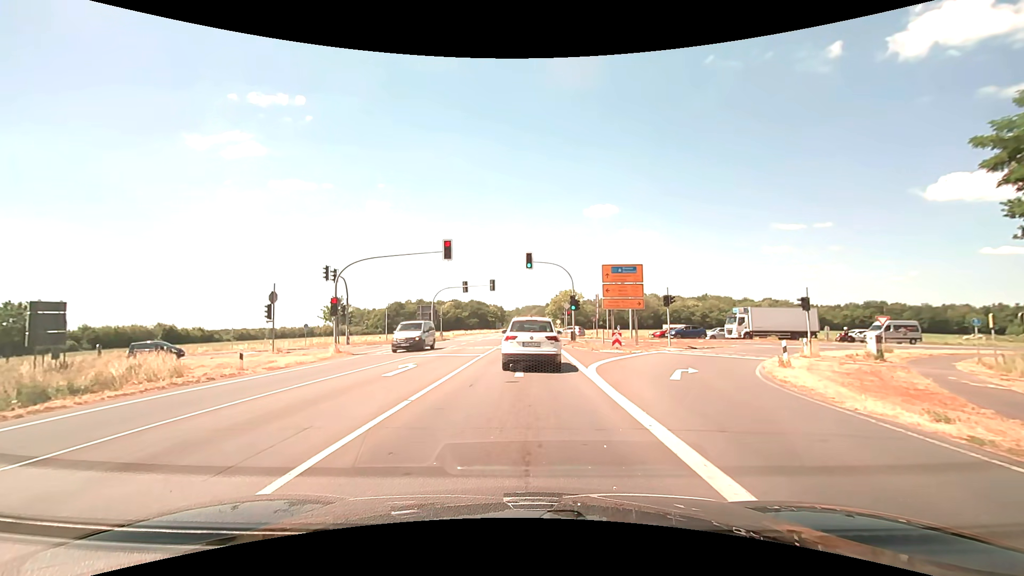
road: primary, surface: asphalt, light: Day
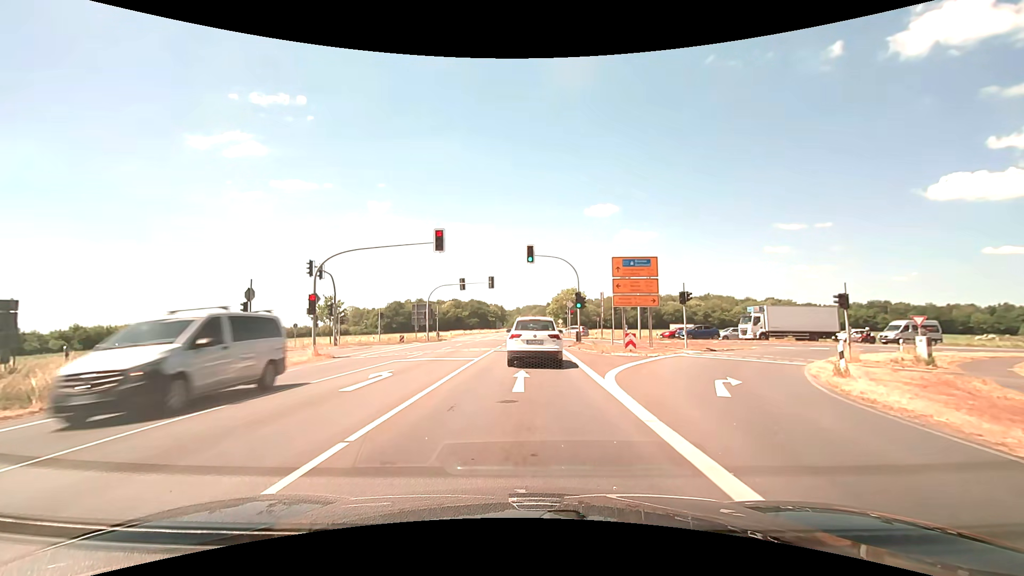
(0.0, +3.4) m; 0°
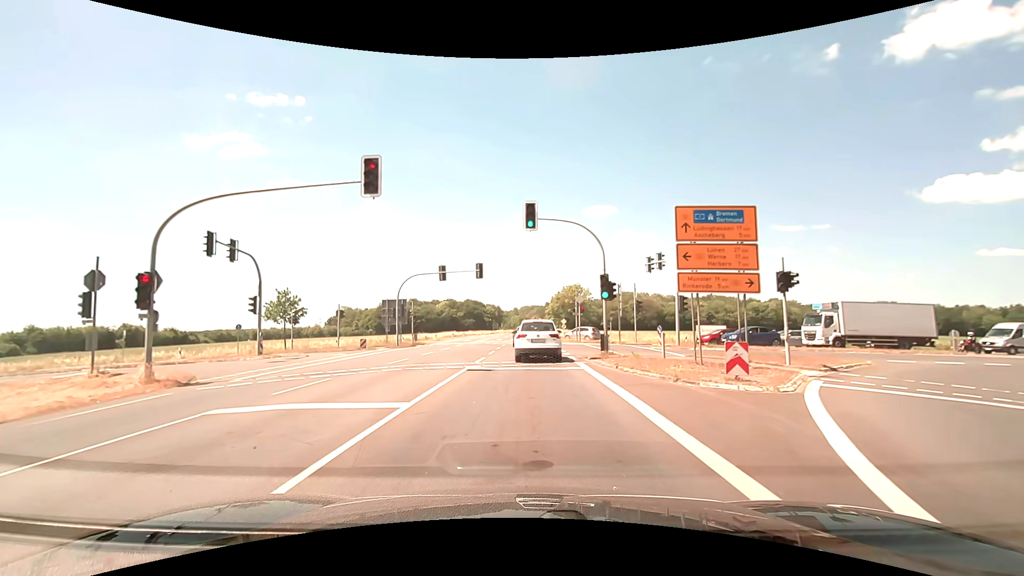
(-0.1, +12.4) m; 0°
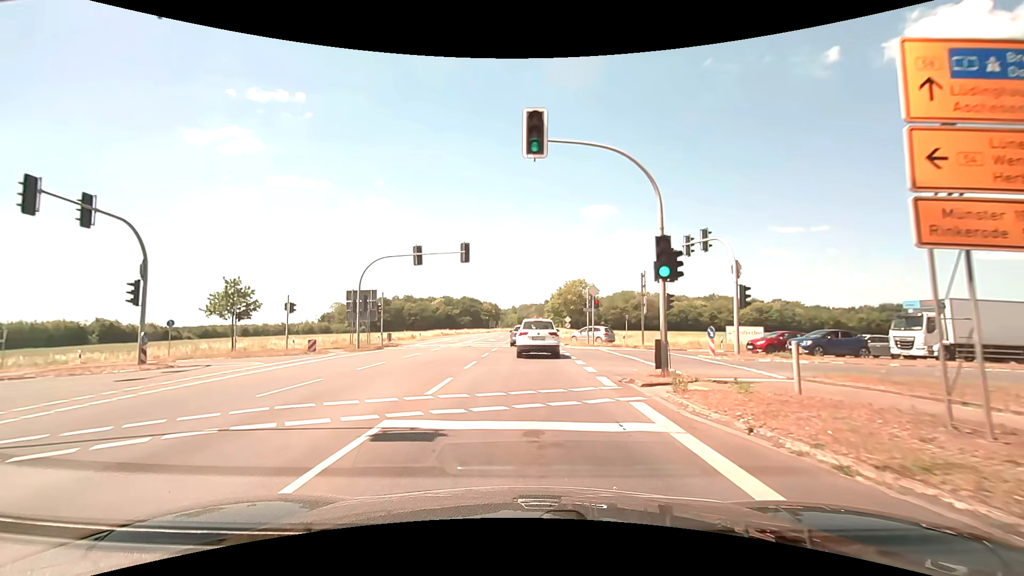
(0.0, +9.8) m; 0°
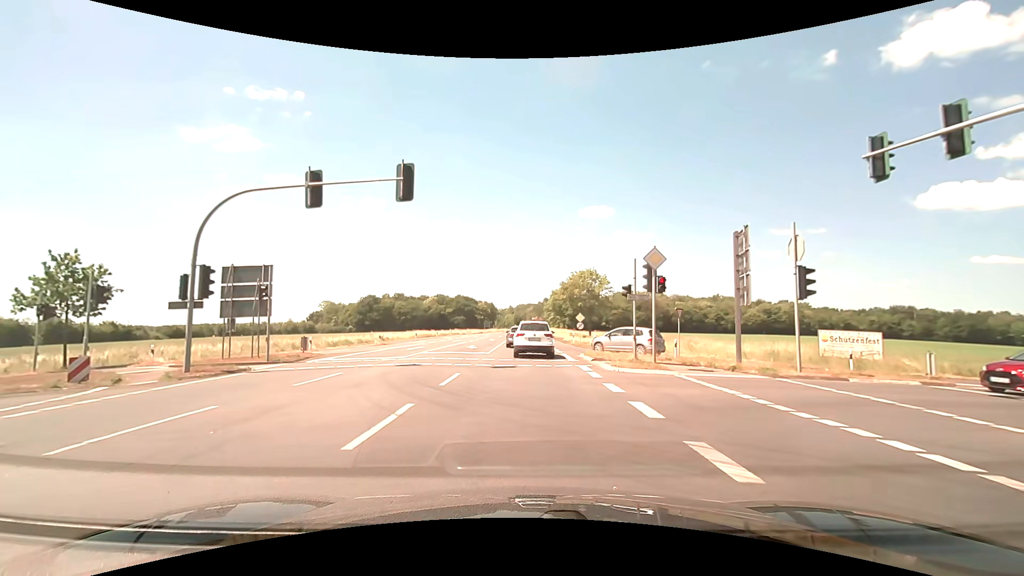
(0.0, +16.8) m; 0°
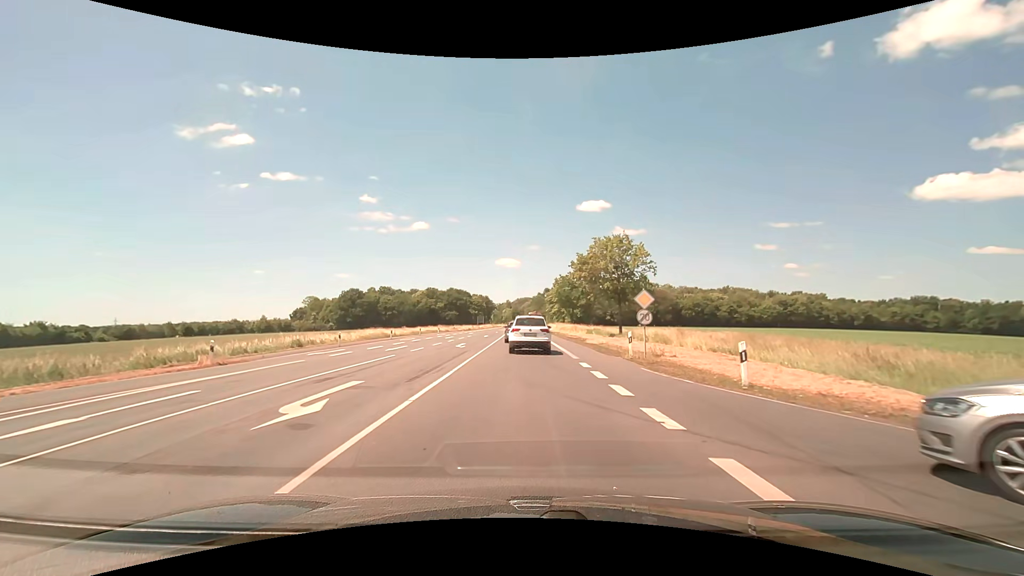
(+0.2, +25.1) m; +1°
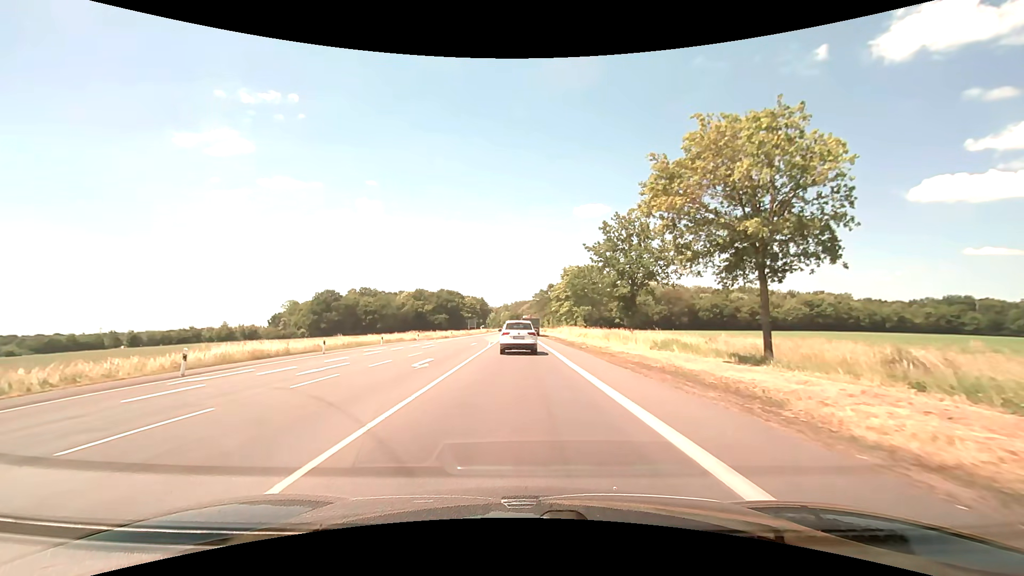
(0.0, +30.7) m; 0°
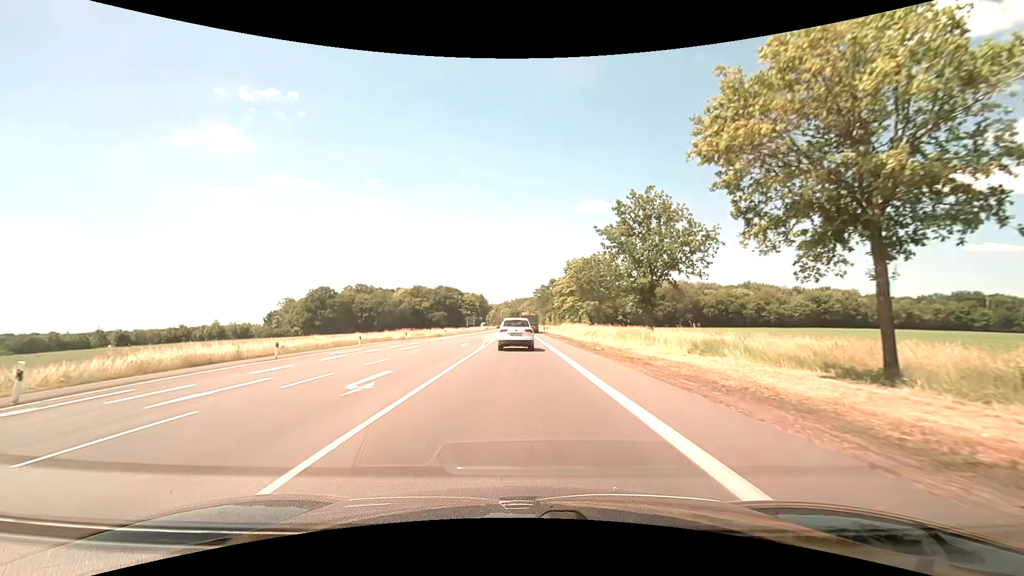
(0.0, +6.5) m; 0°
(0, +10) (0, +20) (0, +30) (0, +40) (0, +50) (-1, +60) (-1, +70) (-1, +80) (-1, +90) (-2, +100) m
